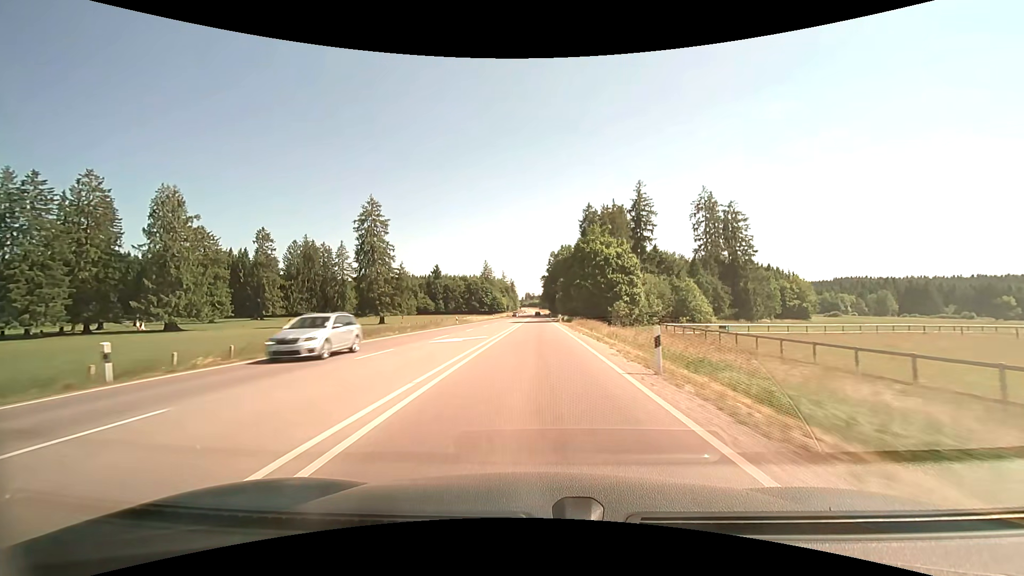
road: primary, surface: asphalt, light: Day
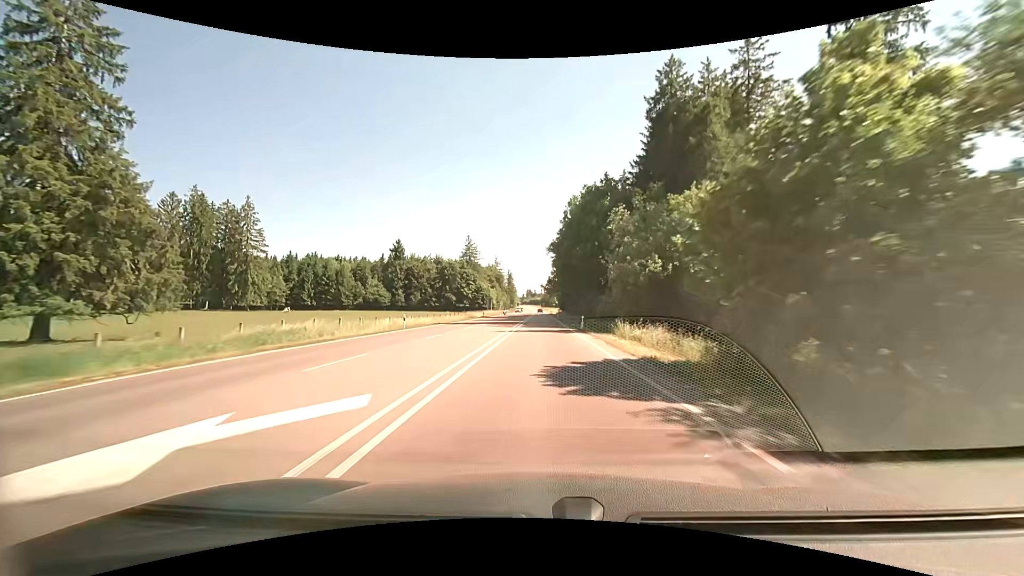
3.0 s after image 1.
(+0.5, +75.6) m; 0°
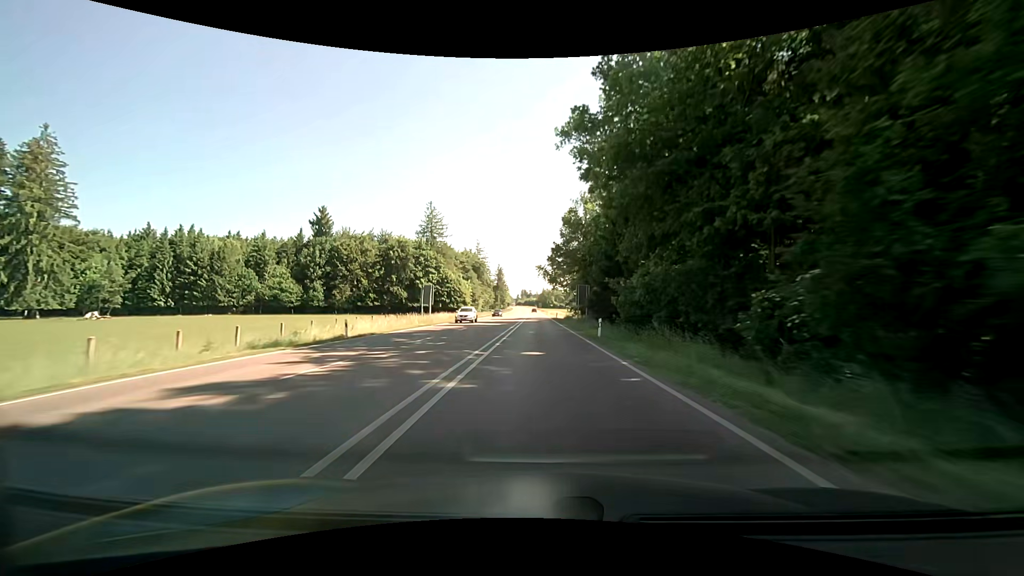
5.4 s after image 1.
(-0.3, +60.8) m; -1°
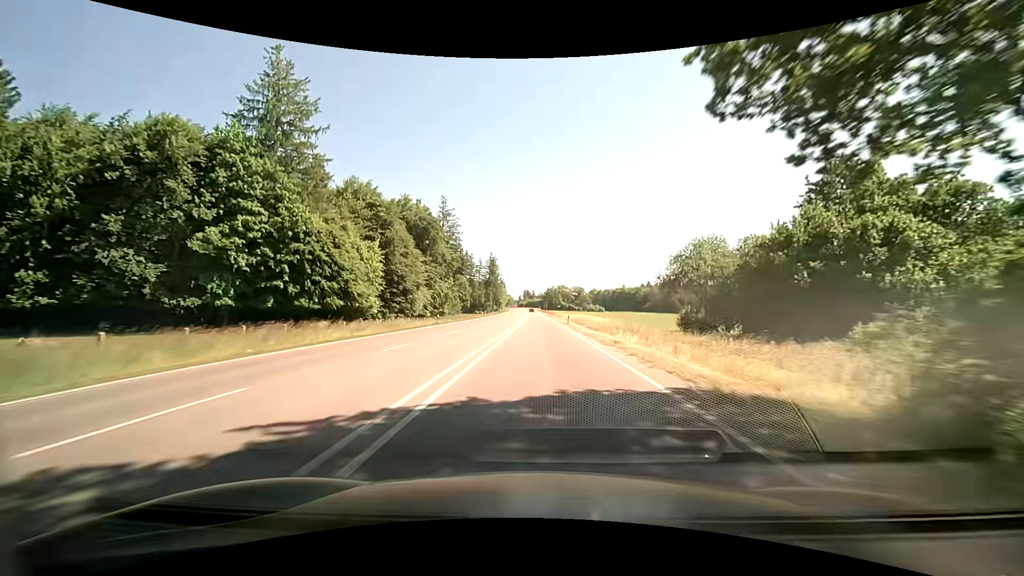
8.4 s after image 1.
(+1.0, +76.4) m; 0°
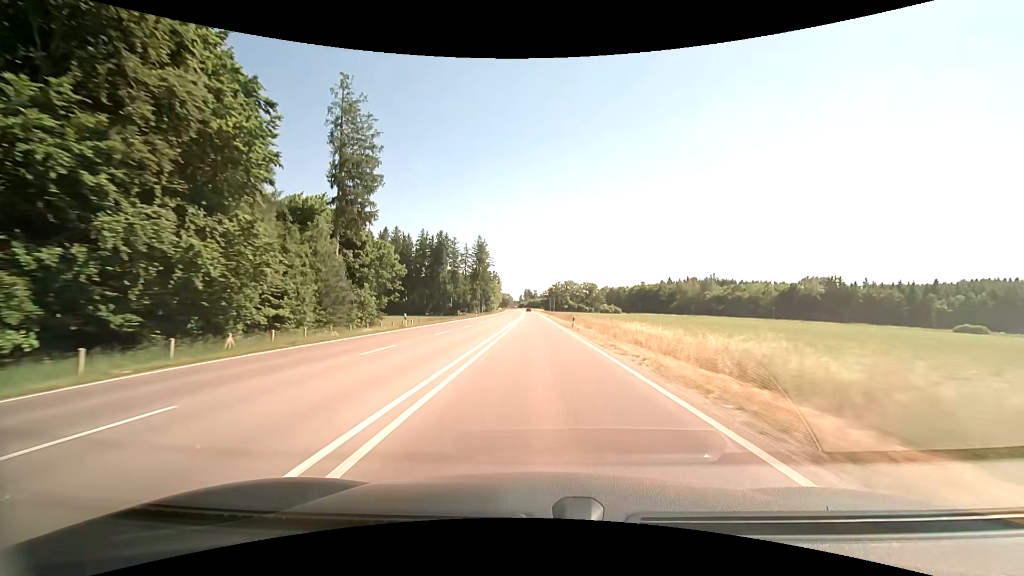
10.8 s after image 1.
(+0.9, +61.1) m; +1°
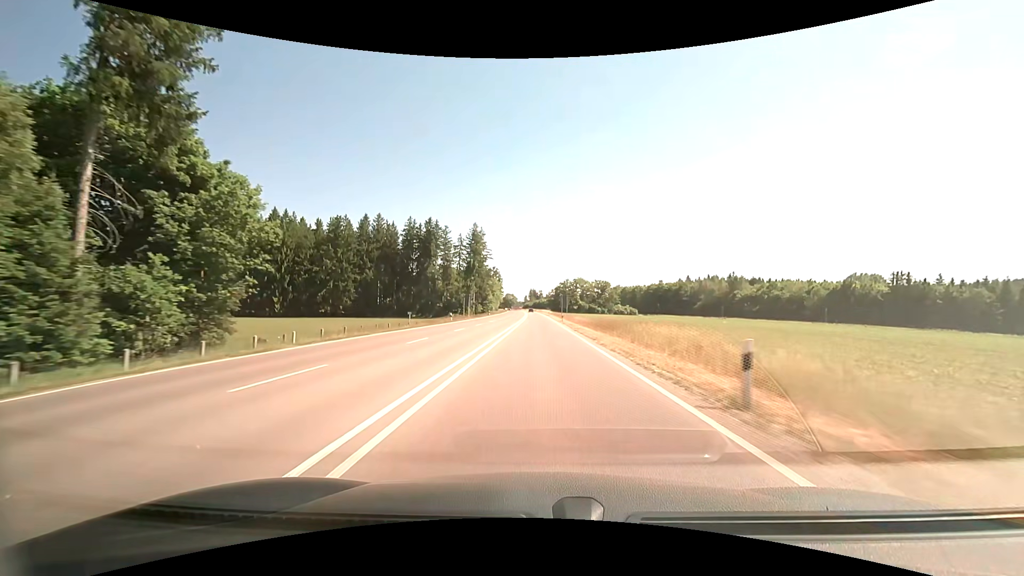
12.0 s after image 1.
(-0.1, +30.5) m; -1°
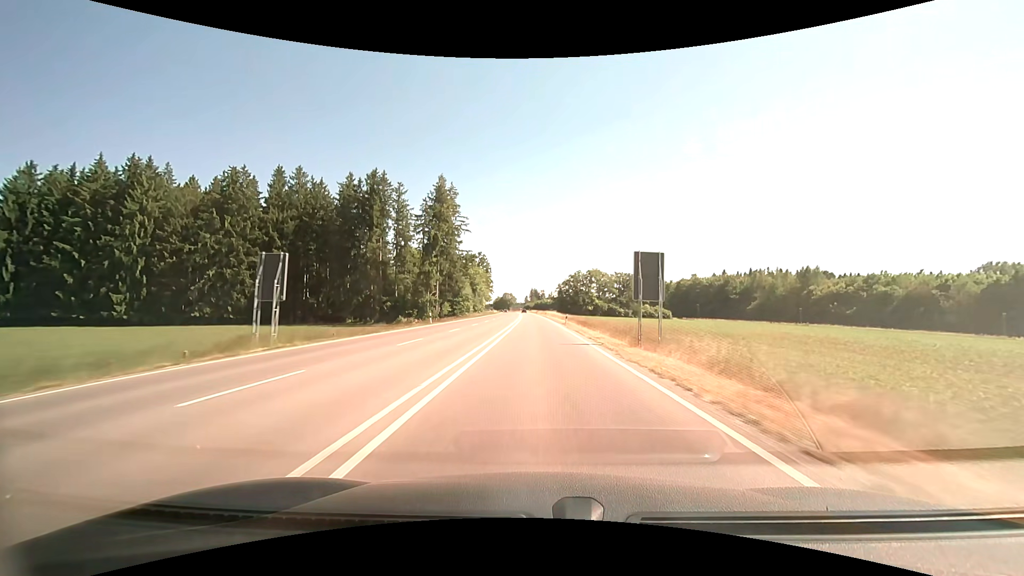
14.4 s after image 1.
(-0.3, +60.8) m; -1°
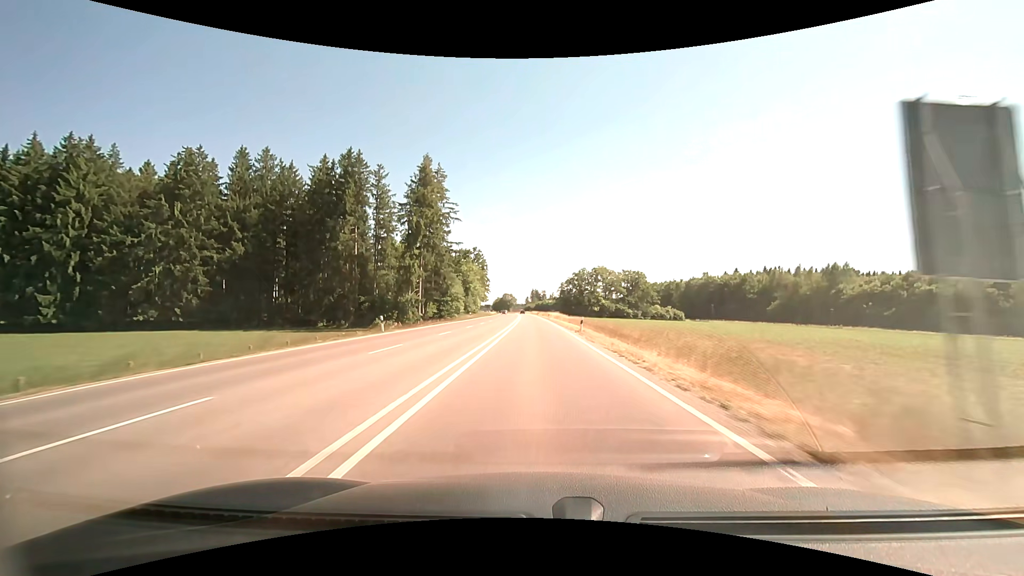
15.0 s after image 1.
(0.0, +15.1) m; 0°
(0, +10) (0, +20) (0, +30) (0, +40) (0, +50) (0, +60) (0, +70) (0, +80) (0, +90) (0, +100) m
